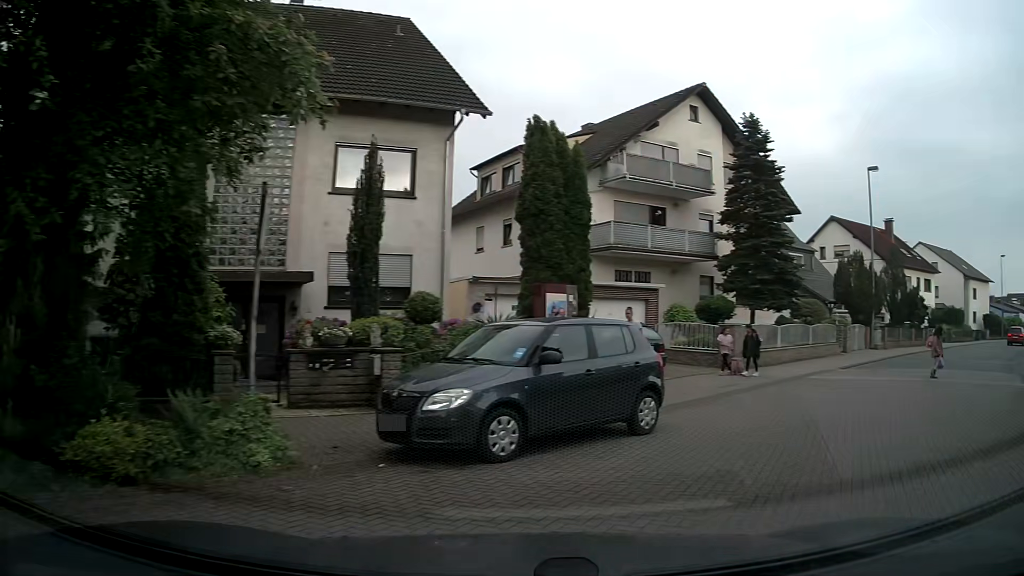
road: residential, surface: asphalt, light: Day
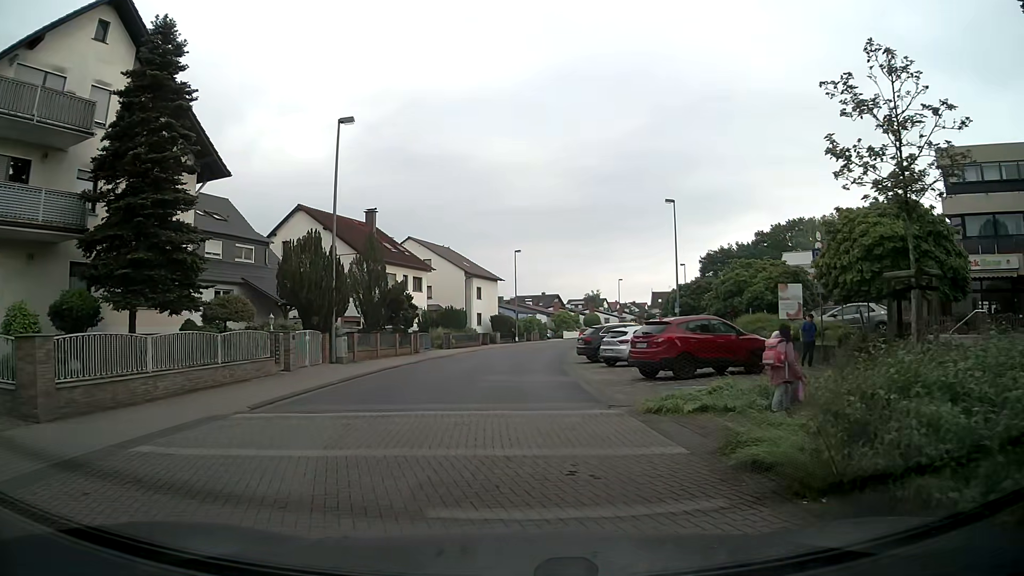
(+4.9, +9.4) m; +43°
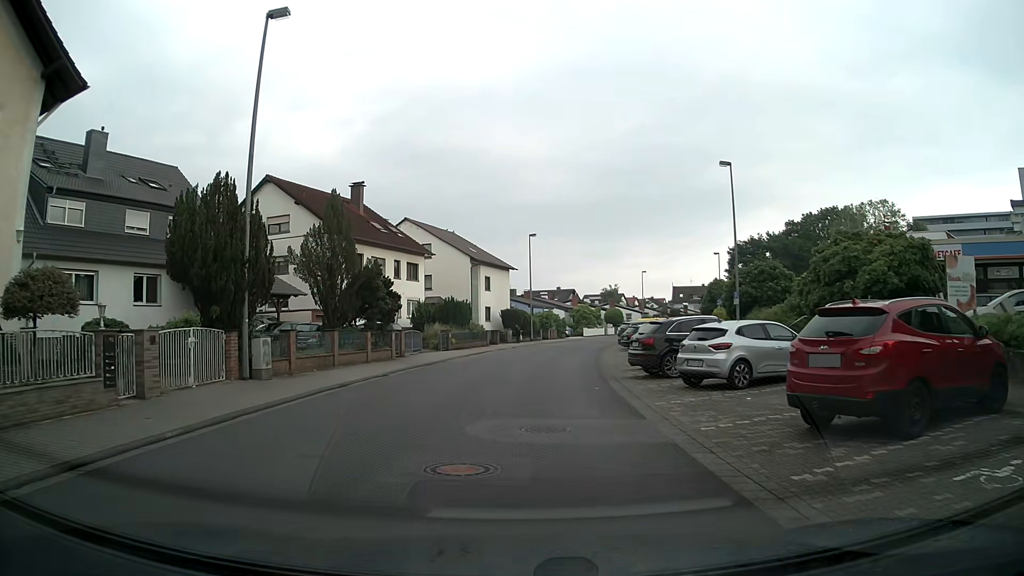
(-0.2, +10.6) m; -1°
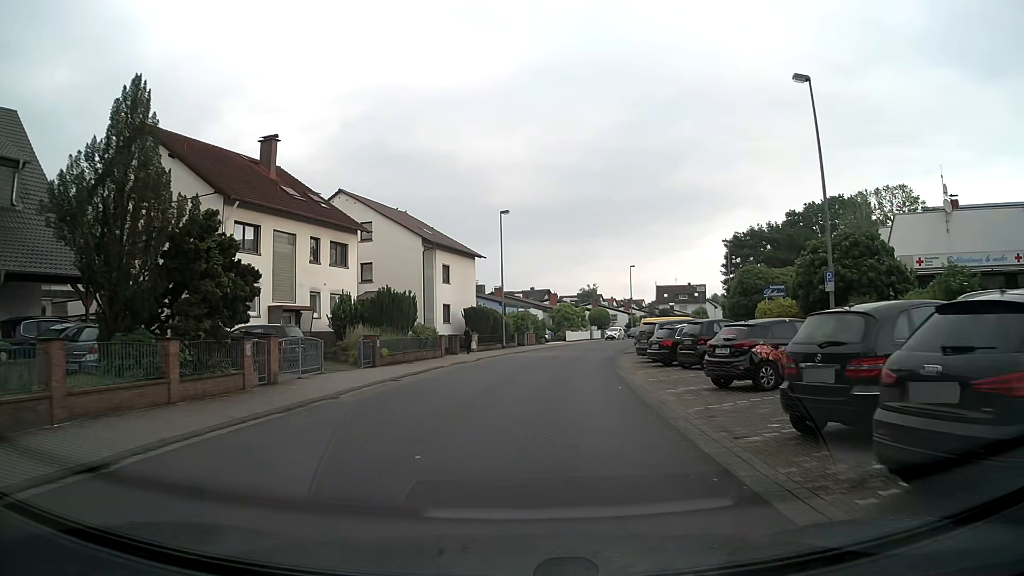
(+0.1, +14.9) m; +2°
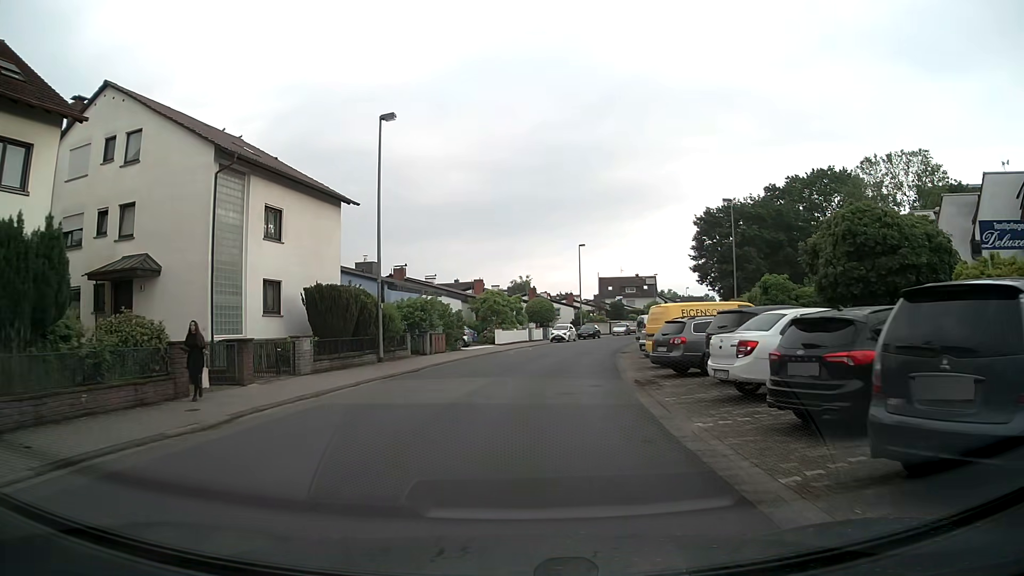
(+1.3, +22.8) m; +6°
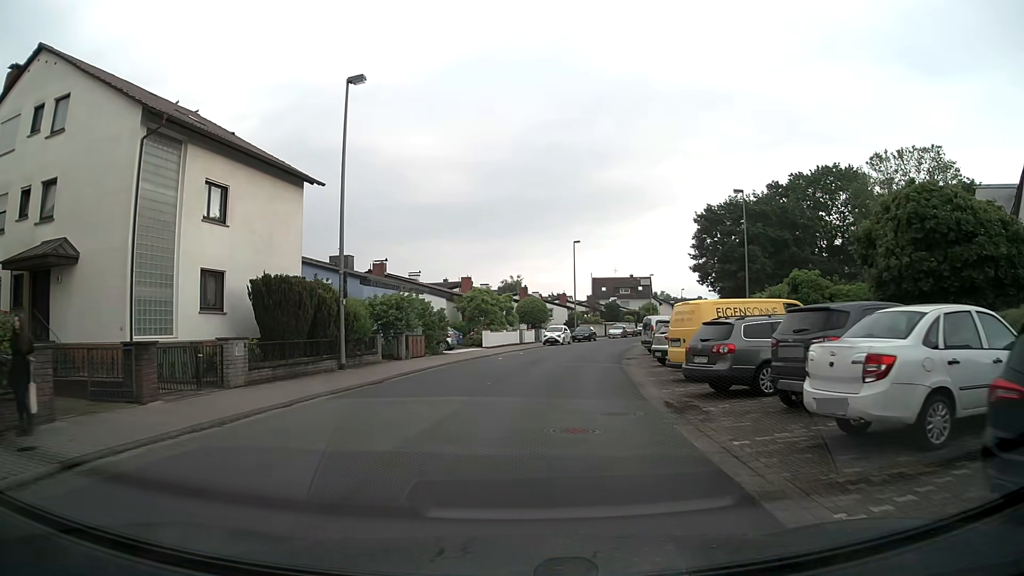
(0.0, +4.6) m; +1°
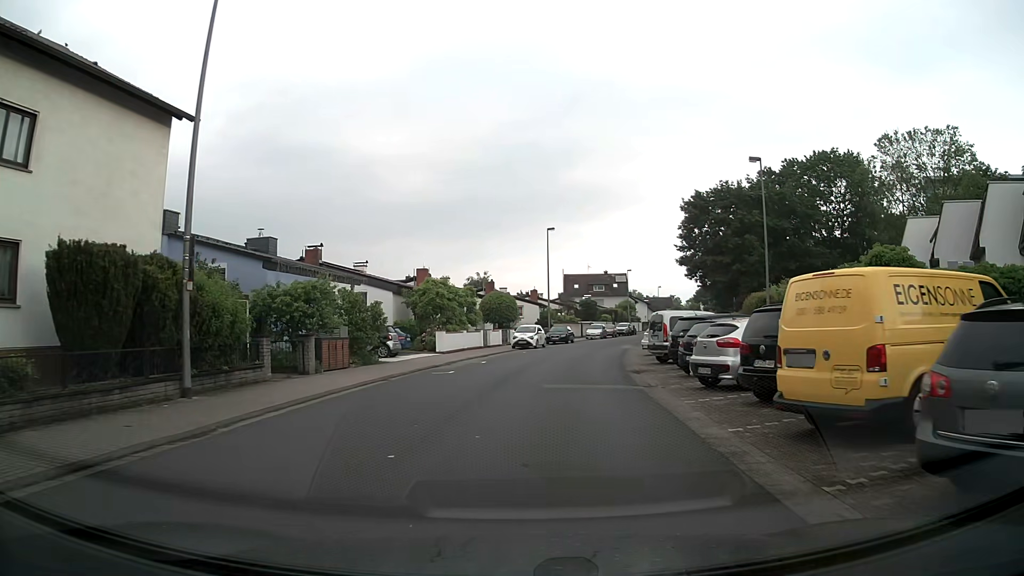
(+0.2, +9.2) m; +2°
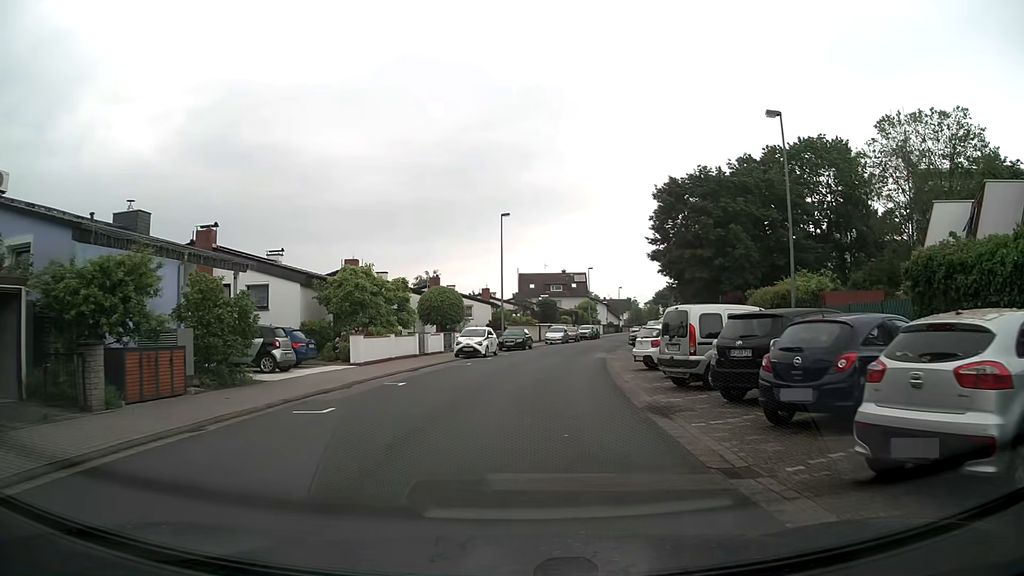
(+0.4, +9.2) m; +4°
(0, +10) (+1, +20) (+3, +30) (+4, +40) (+6, +49) (+9, +59) (+11, +69) (+13, +79) (+16, +88) (+18, +98) m
